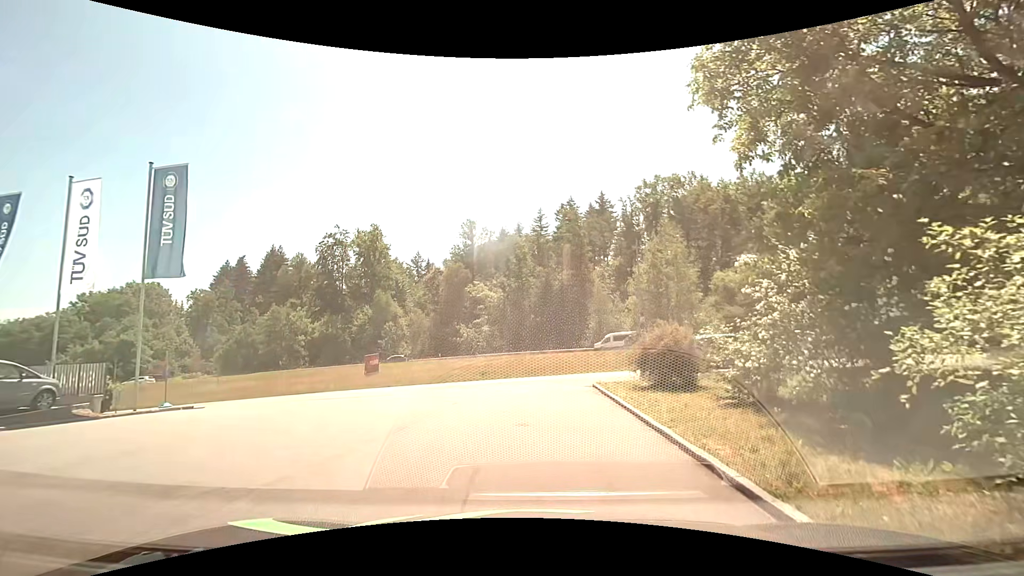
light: Day
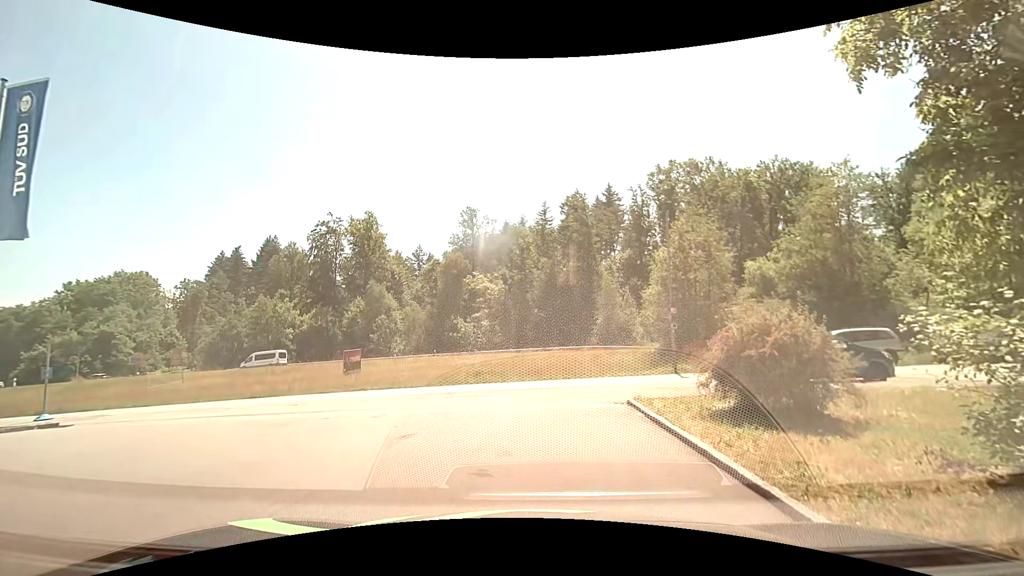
(-0.1, +5.5) m; 0°
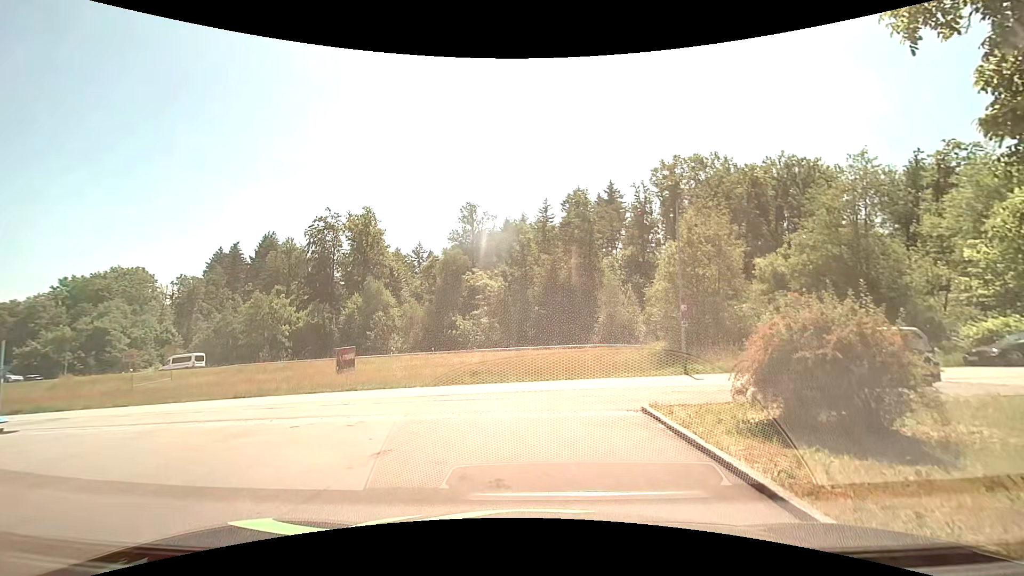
(0.0, +1.4) m; 0°
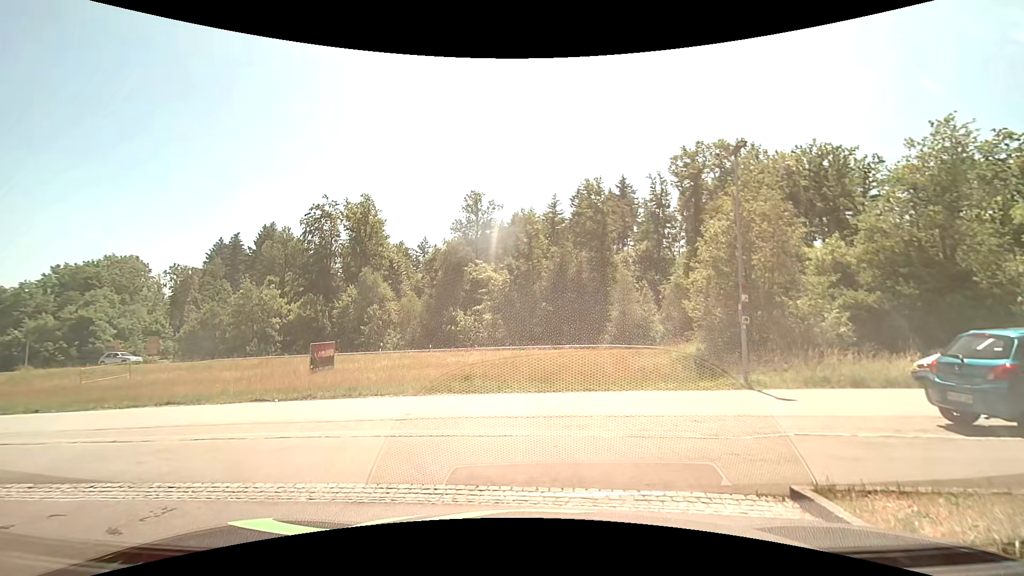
(-0.1, +5.2) m; -3°
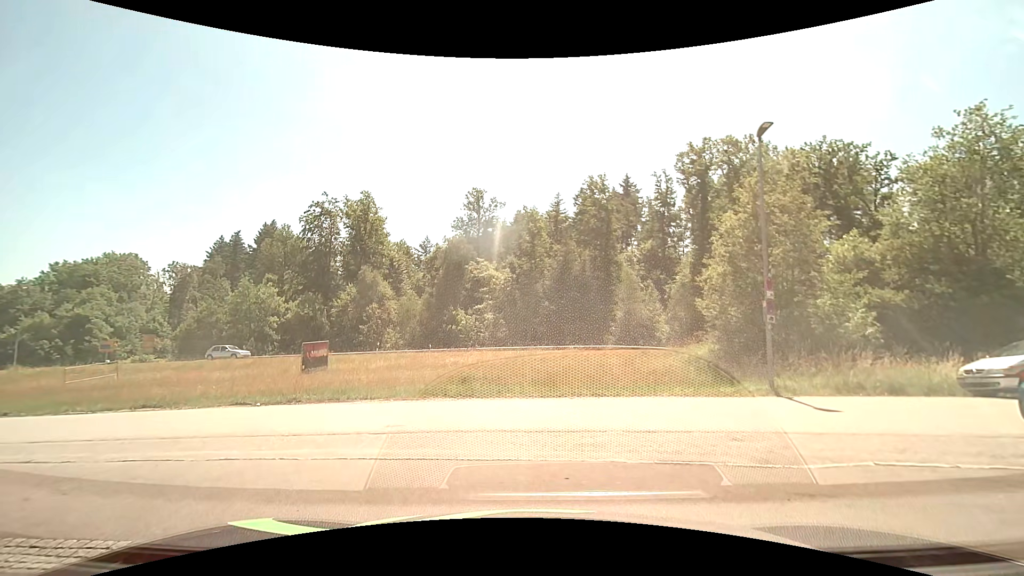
(+0.1, +1.4) m; +2°
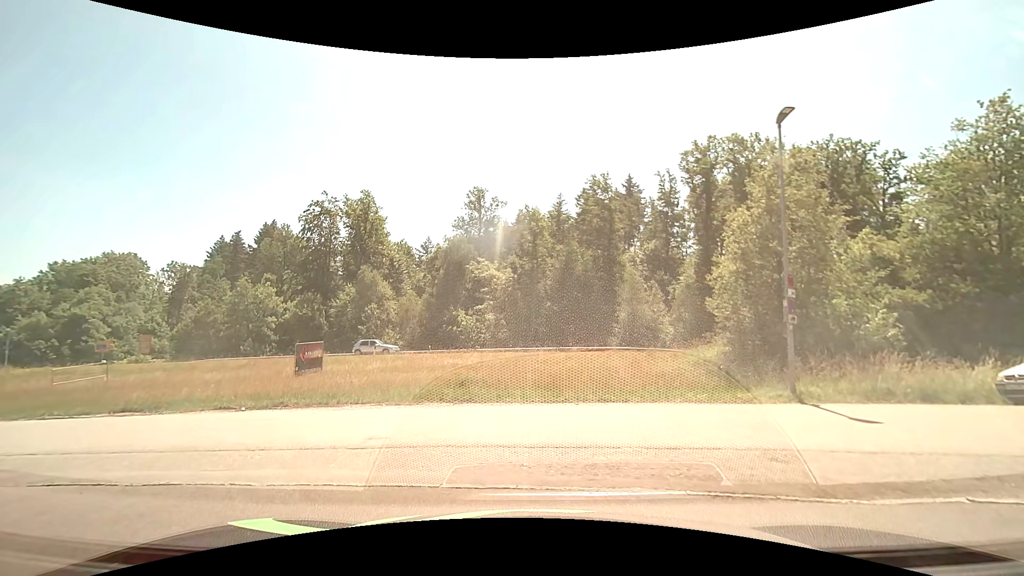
(0.0, +1.0) m; 0°
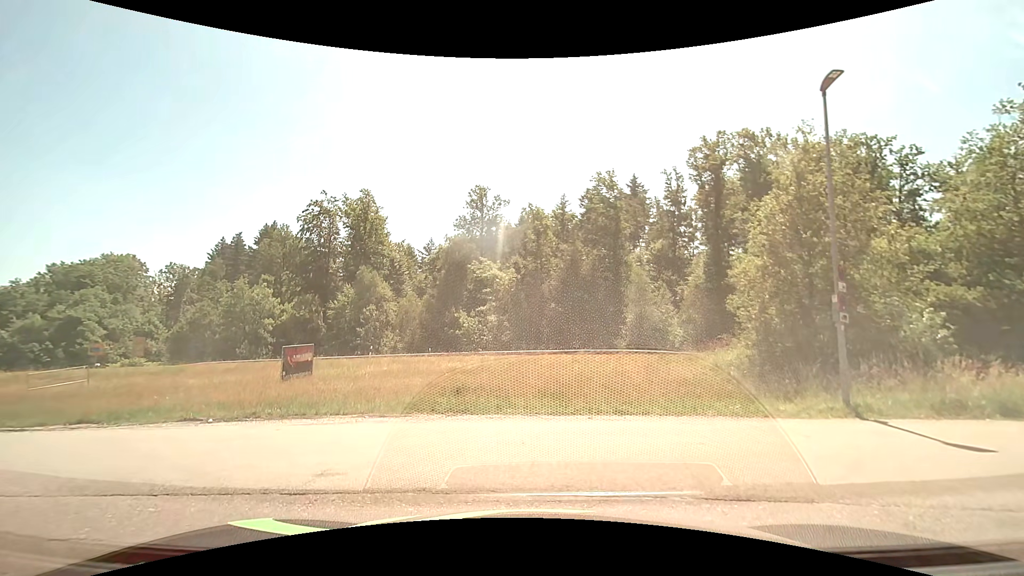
(0.0, +2.0) m; 0°
